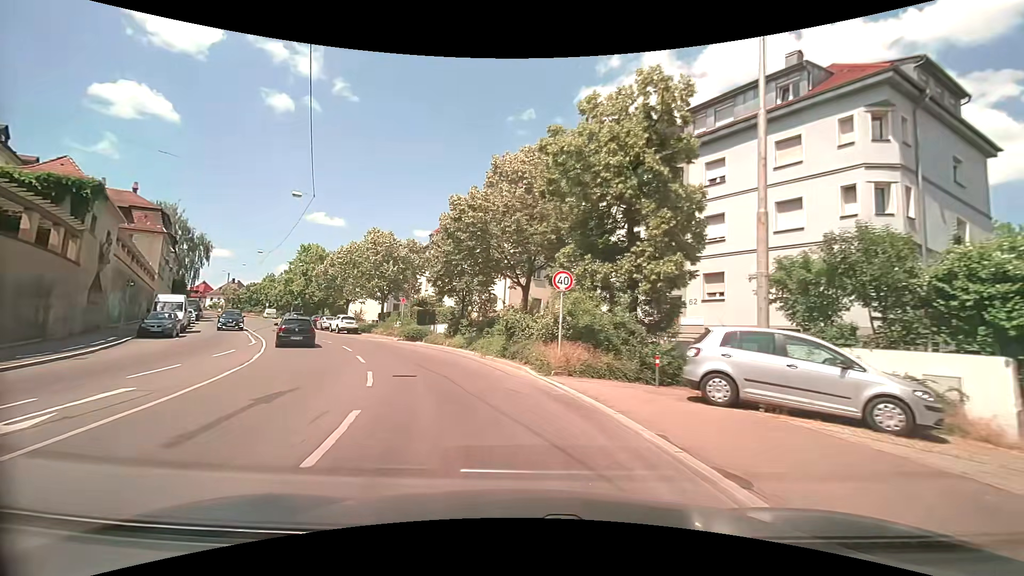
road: secondary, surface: asphalt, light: Day
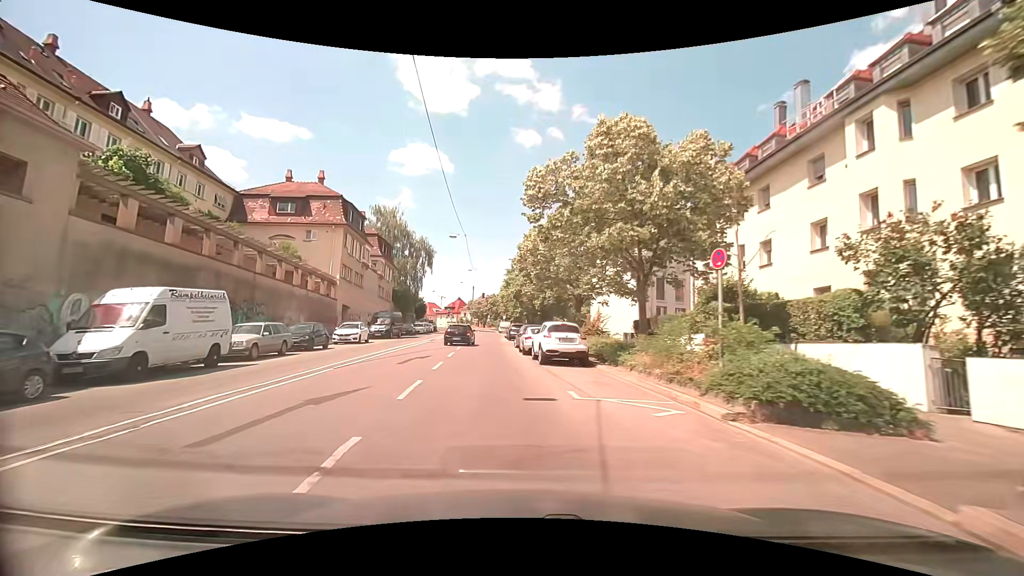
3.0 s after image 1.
(-6.8, +25.8) m; -27°
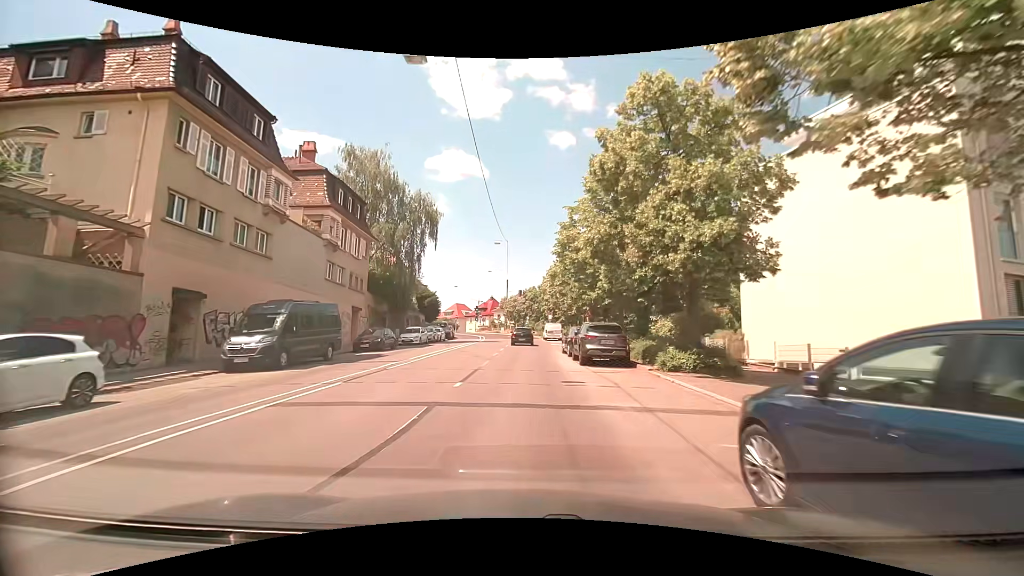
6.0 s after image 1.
(-2.9, +27.8) m; -6°
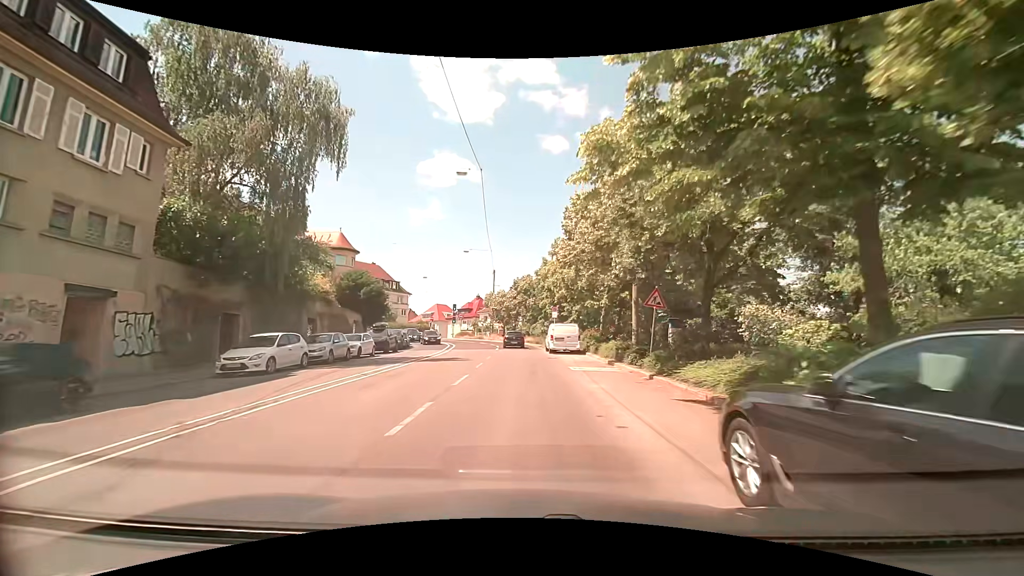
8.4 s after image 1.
(0.0, +23.1) m; +2°
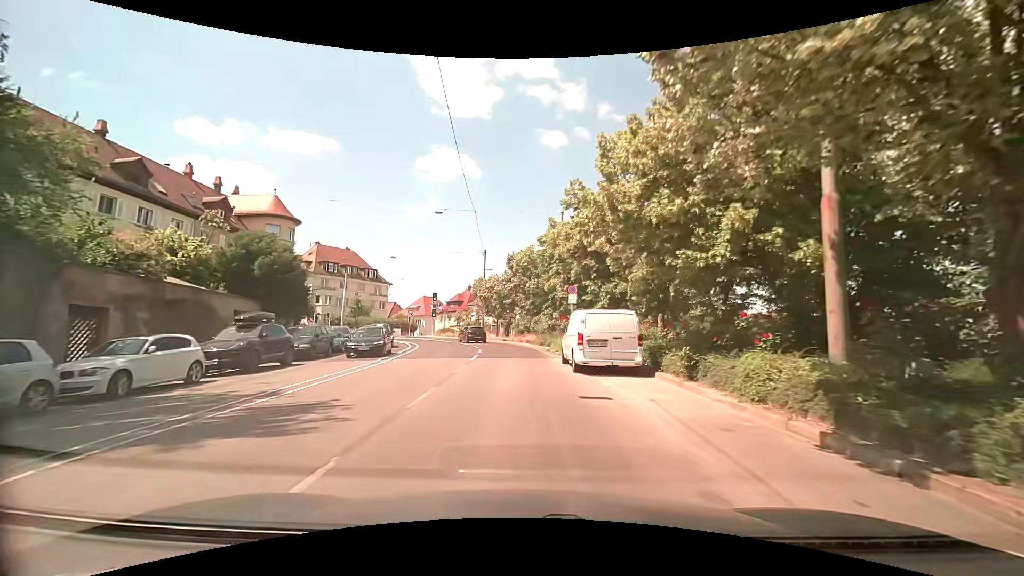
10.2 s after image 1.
(-0.3, +16.3) m; -2°
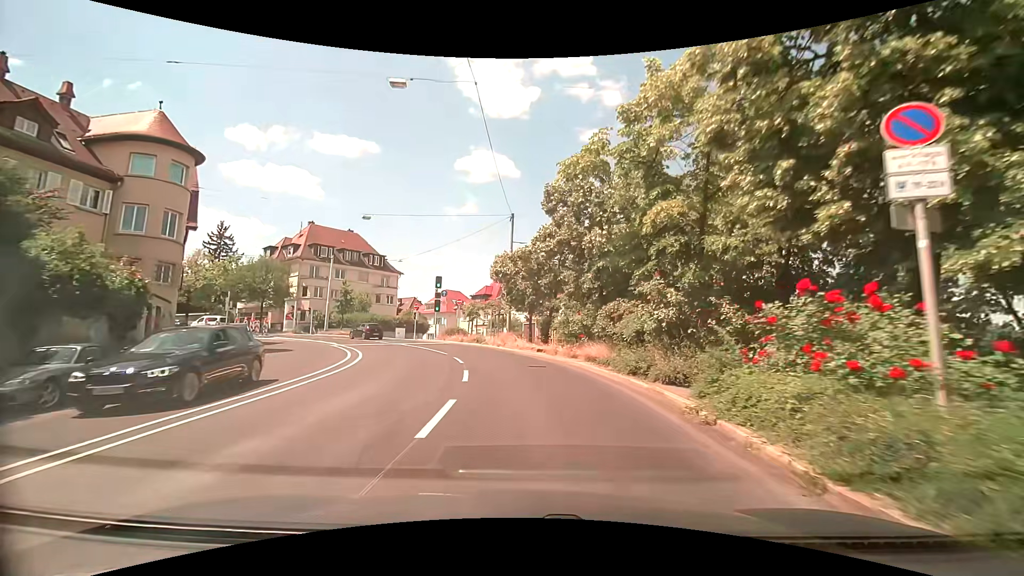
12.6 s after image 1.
(-0.1, +20.3) m; -4°
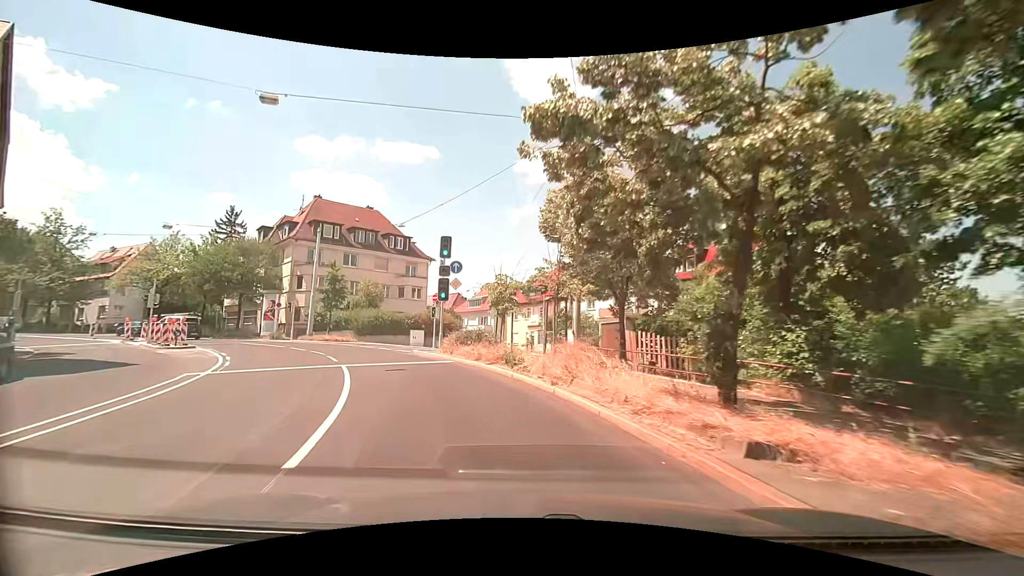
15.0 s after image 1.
(-0.5, +19.5) m; -5°
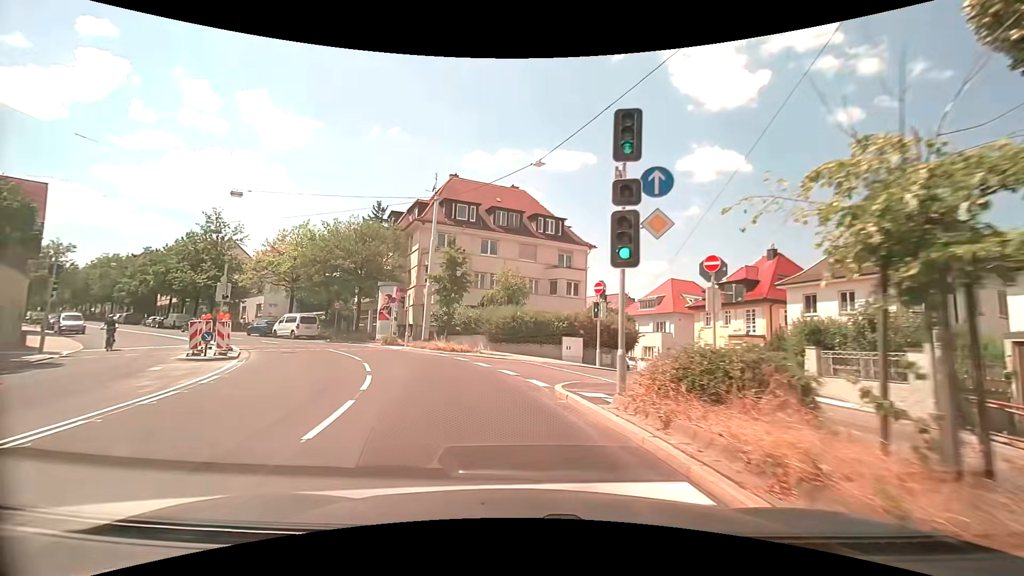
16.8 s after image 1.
(-2.3, +13.7) m; -18°
(-1, +10) (-4, +19) (-9, +28) (-16, +35) (-24, +42) (-32, +48) (-40, +54) (-47, +60) (-55, +67) (-63, +73) m
